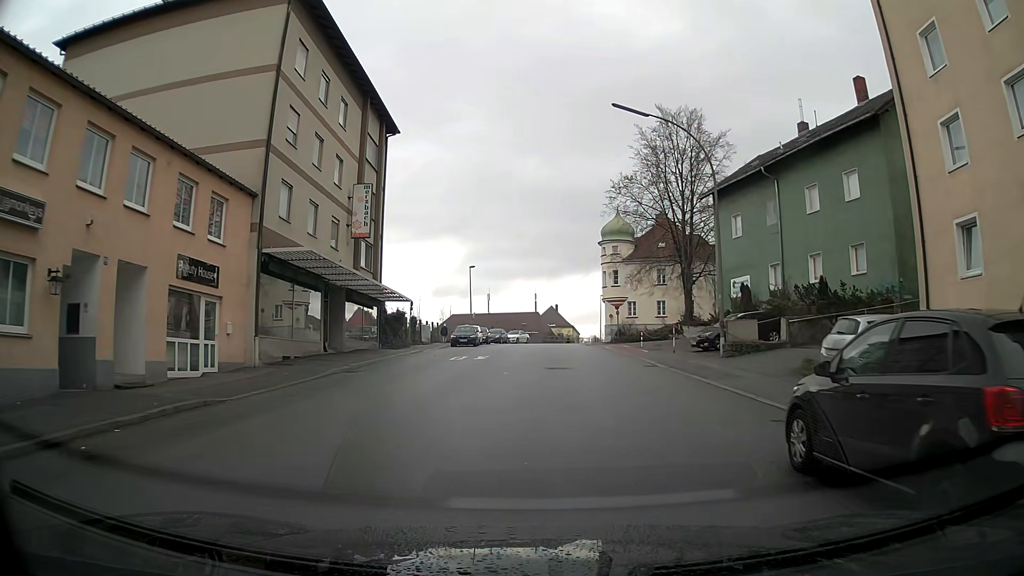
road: tertiary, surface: asphalt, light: Day
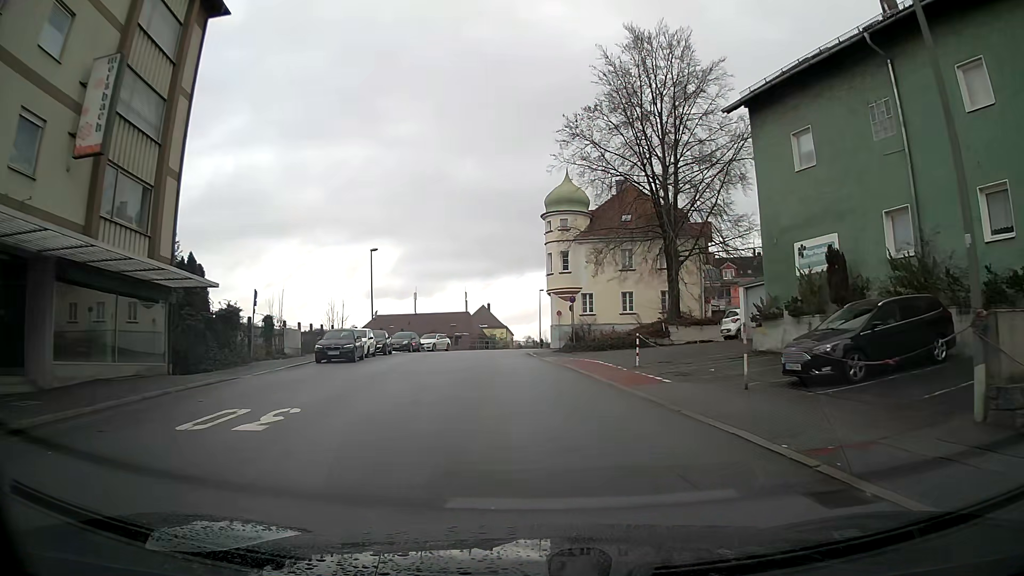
(+0.8, +17.1) m; +5°
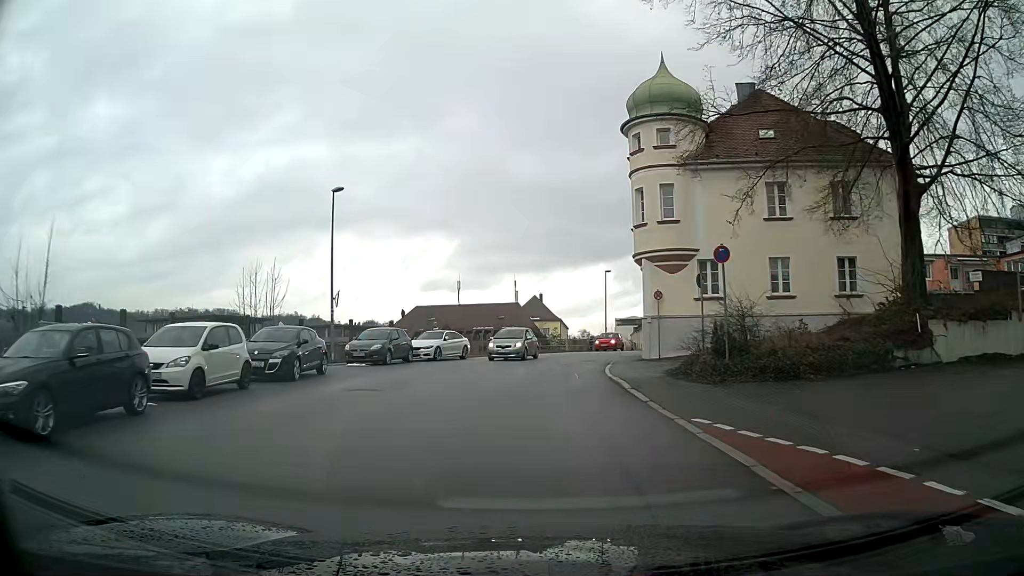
(-0.9, +21.8) m; -4°
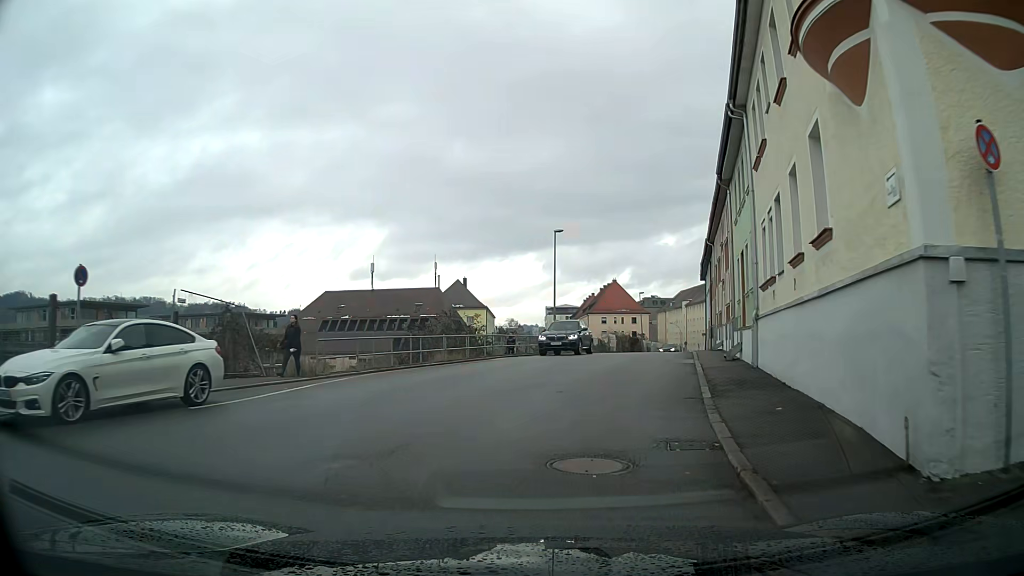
(+1.0, +22.5) m; +8°
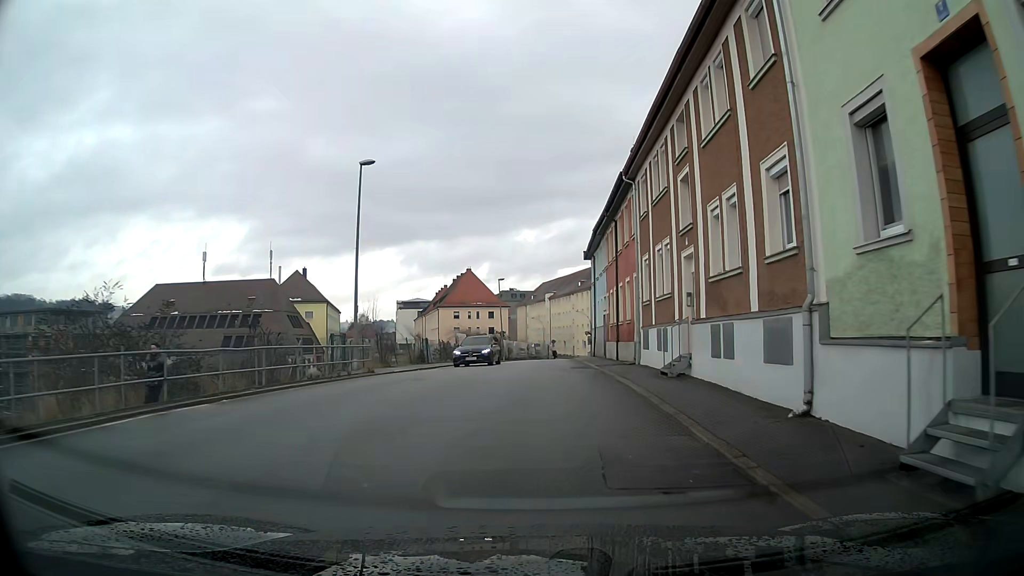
(+1.9, +18.4) m; +10°
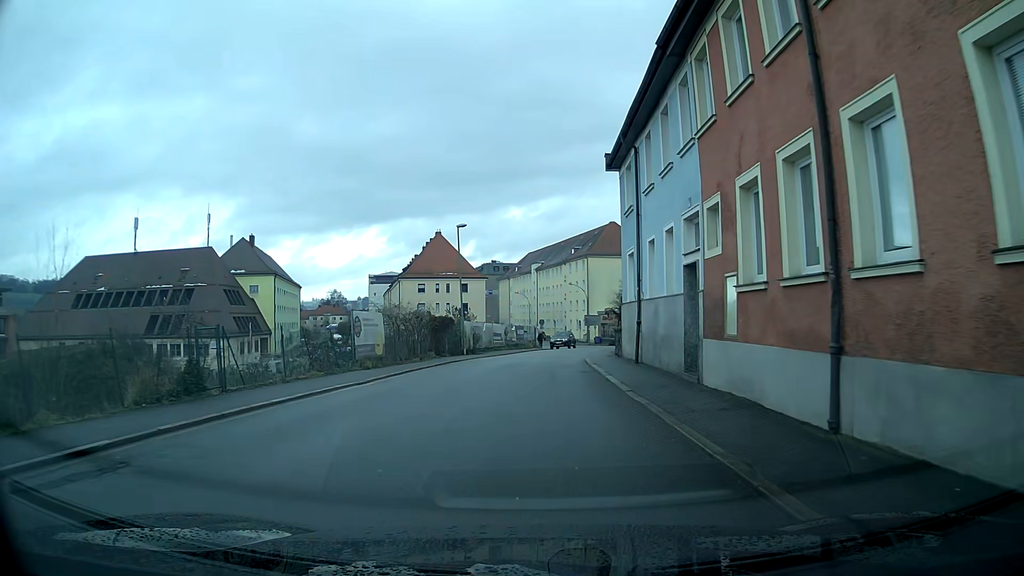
(+0.4, +24.0) m; +1°
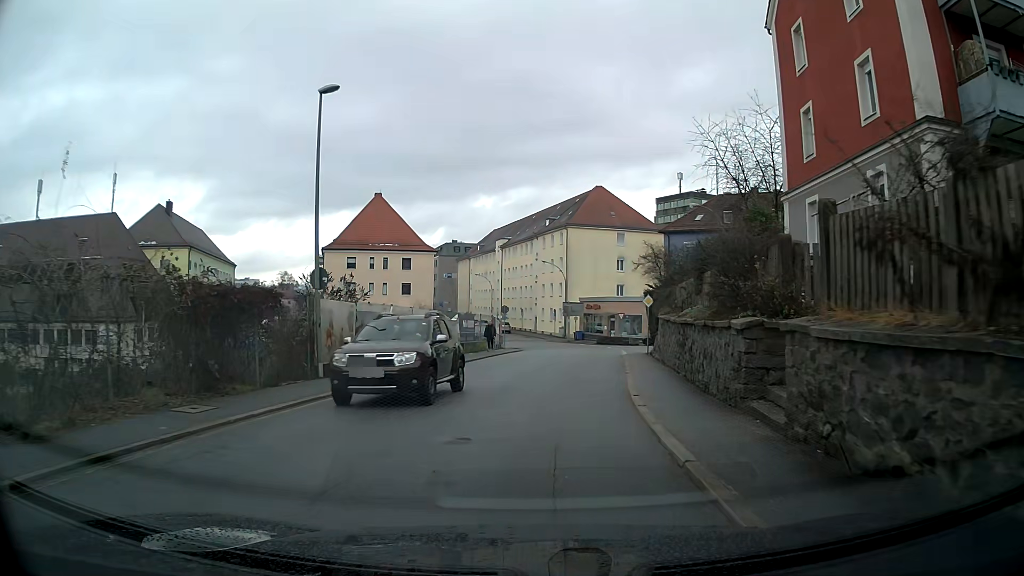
(+0.7, +23.2) m; +5°
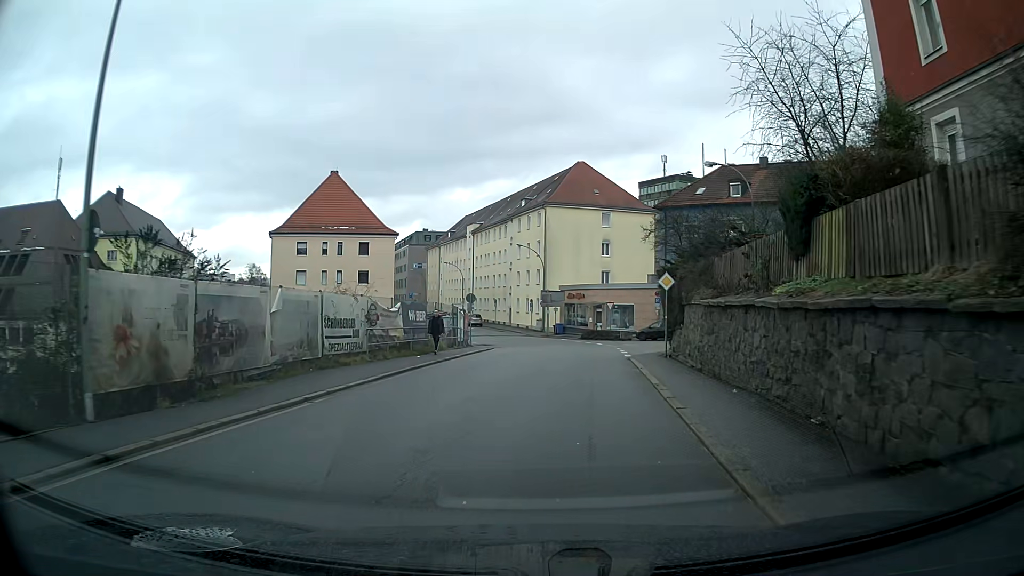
(+0.2, +9.3) m; +2°
